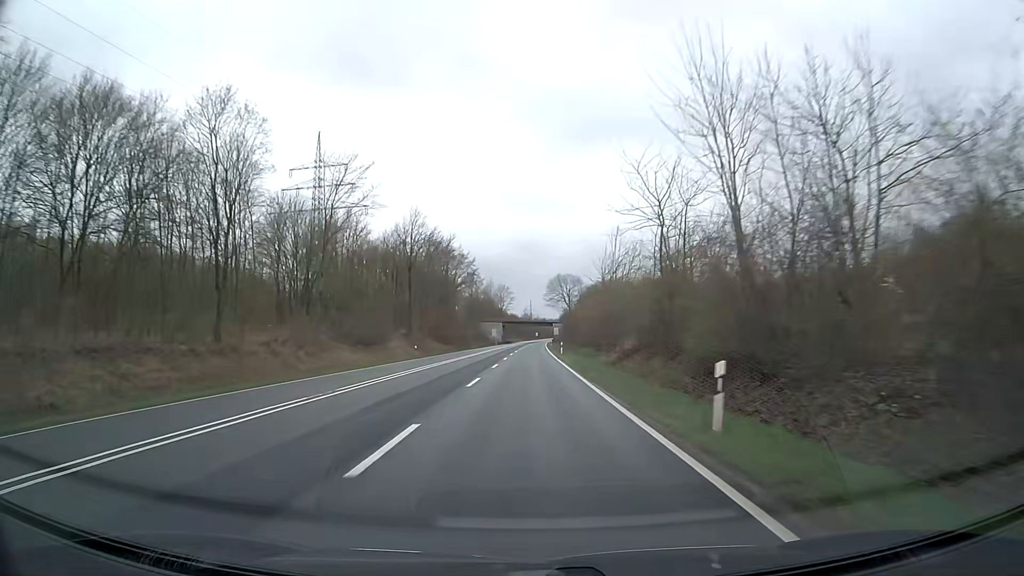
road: trunk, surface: asphalt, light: Day
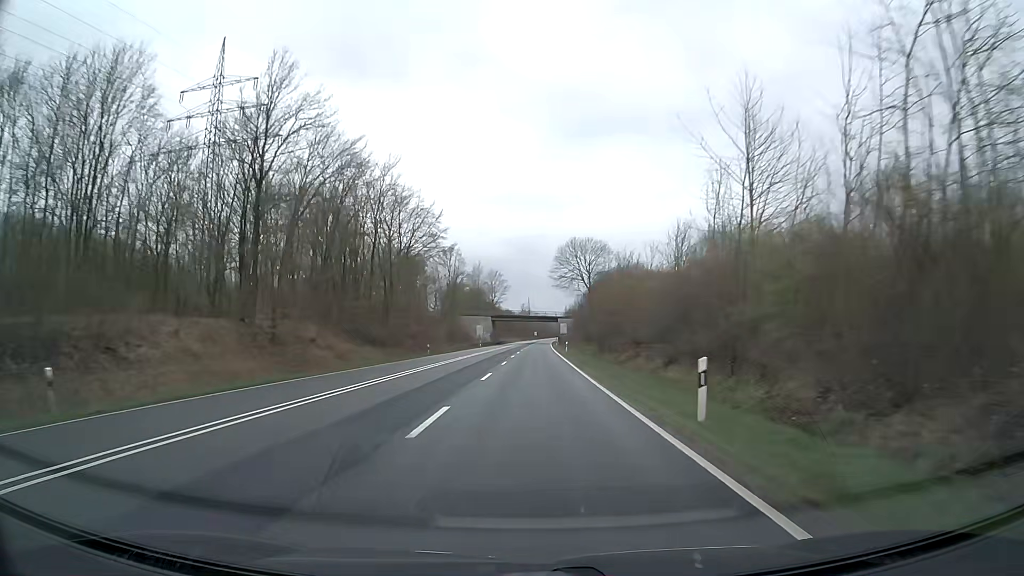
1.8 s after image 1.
(+0.2, +47.4) m; 0°
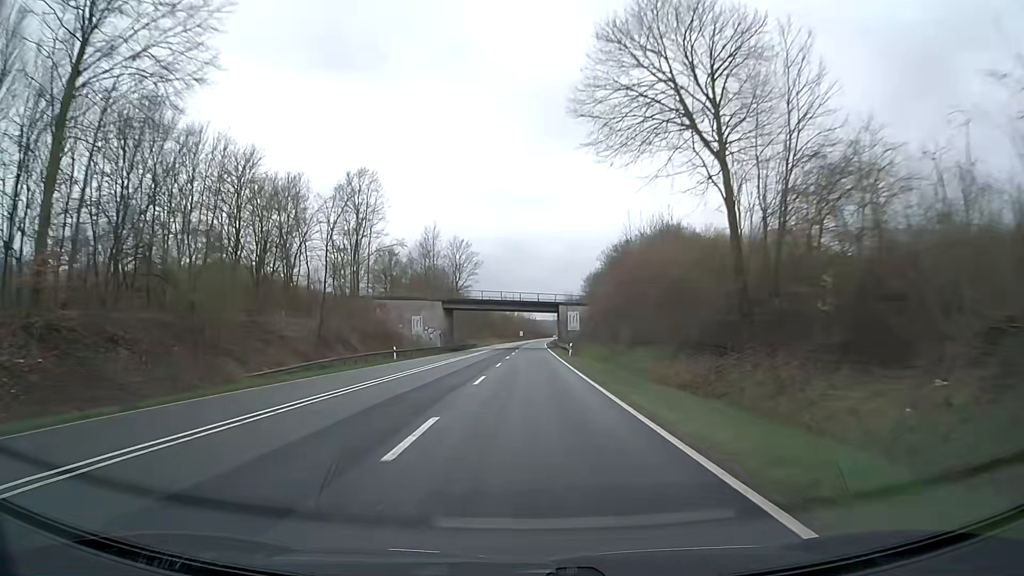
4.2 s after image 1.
(+0.7, +63.1) m; +1°
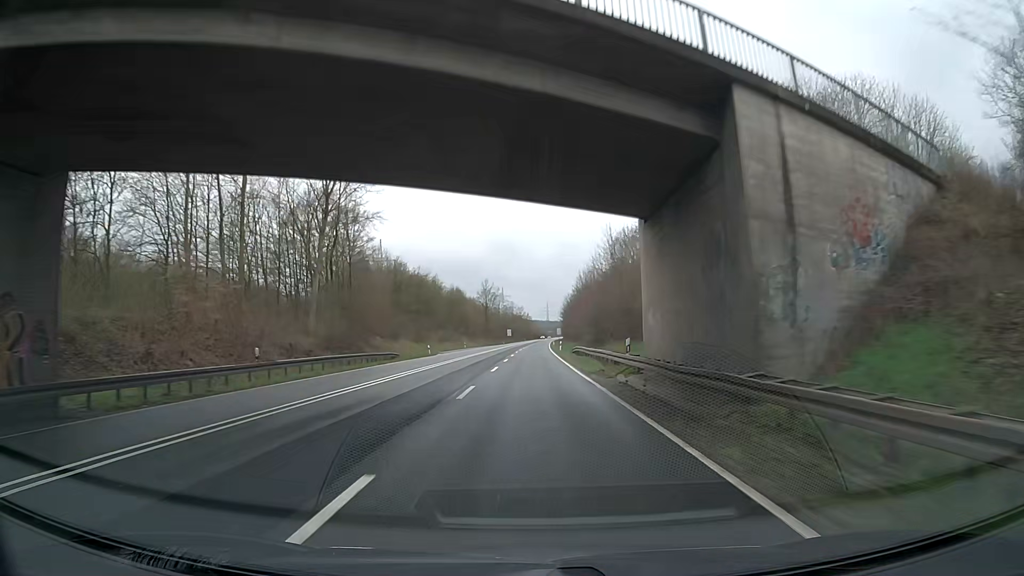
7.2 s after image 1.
(+0.3, +79.0) m; +1°
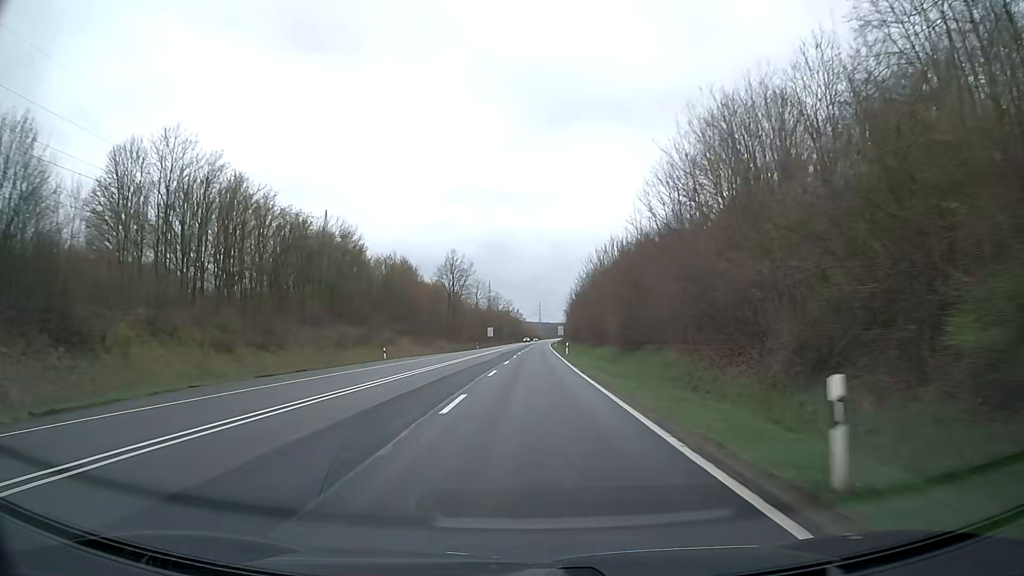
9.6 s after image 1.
(+0.2, +63.2) m; 0°
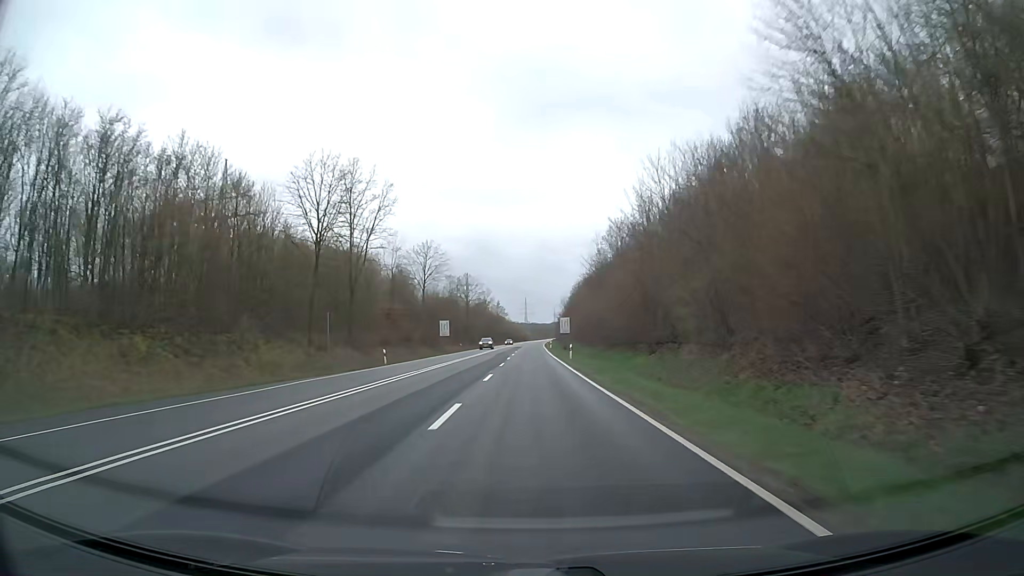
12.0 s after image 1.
(+0.5, +63.2) m; +1°
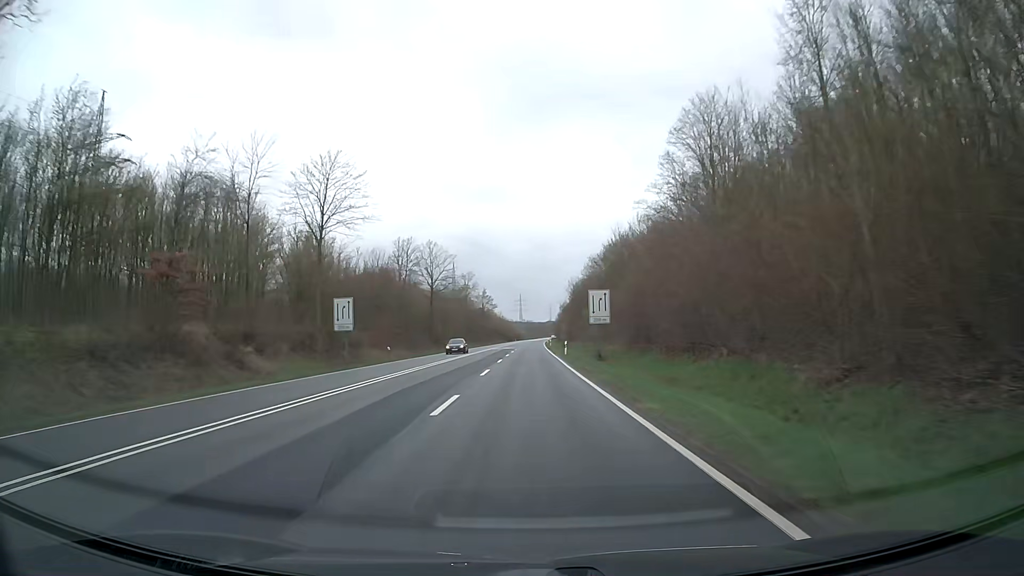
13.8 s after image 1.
(0.0, +47.4) m; 0°
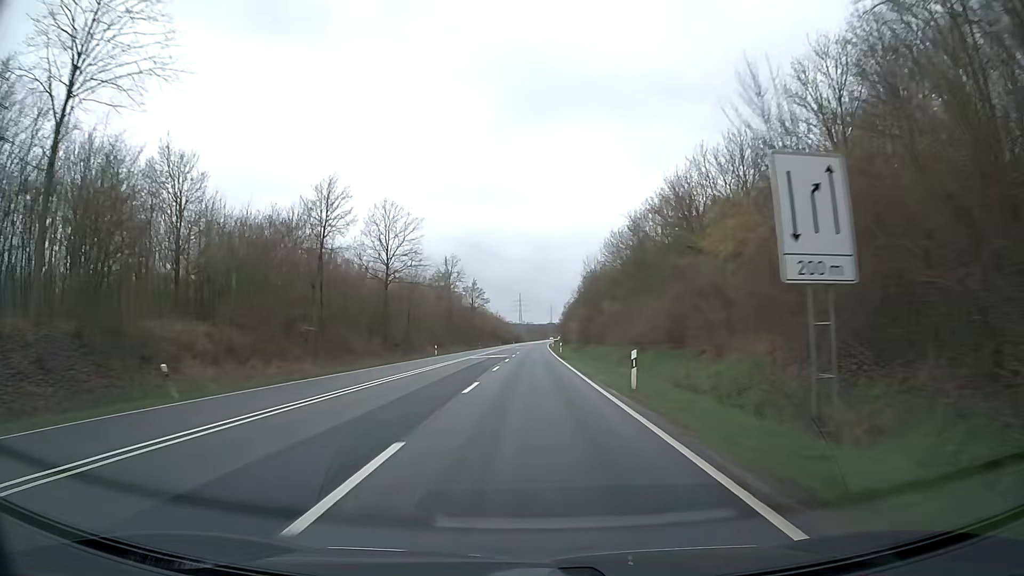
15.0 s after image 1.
(-0.1, +31.6) m; 0°
(0, +10) (0, +20) (0, +30) (0, +40) (0, +50) (0, +60) (0, +70) (0, +80) (+1, +90) (+1, +100) m
